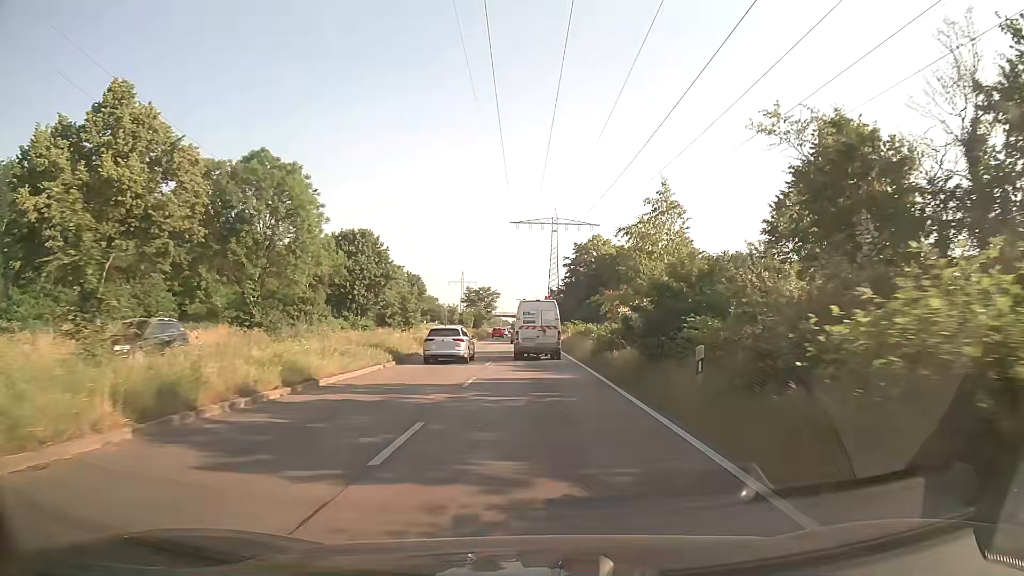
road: primary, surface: asphalt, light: Day
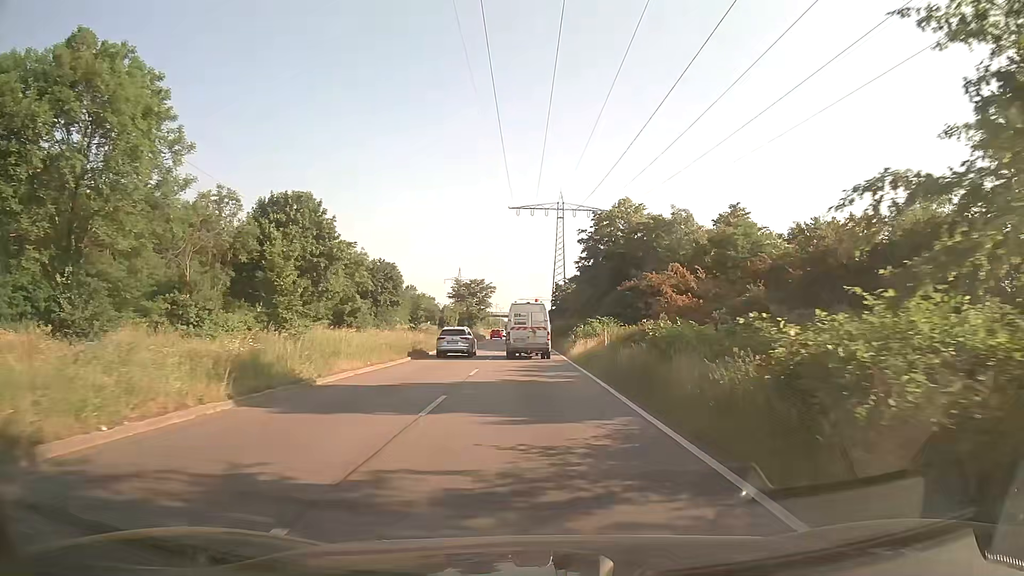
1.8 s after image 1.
(+0.1, +23.2) m; 0°
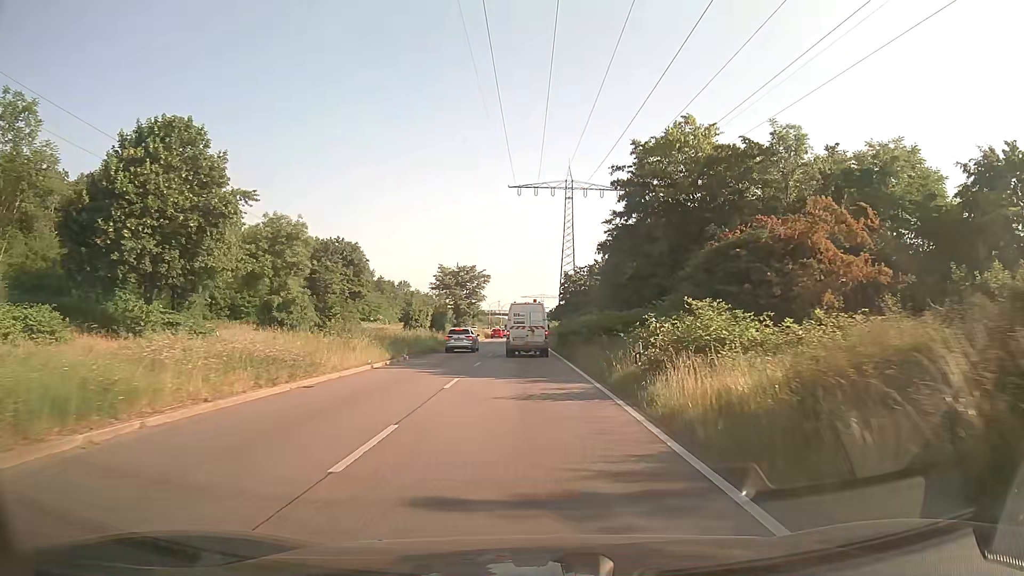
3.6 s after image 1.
(-0.1, +22.7) m; 0°
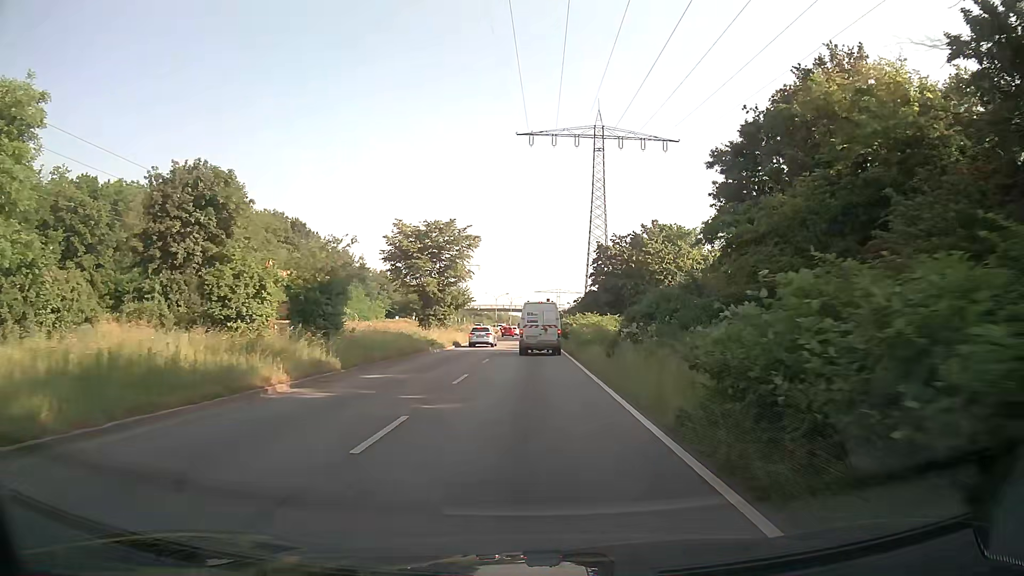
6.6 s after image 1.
(-0.4, +35.3) m; -2°
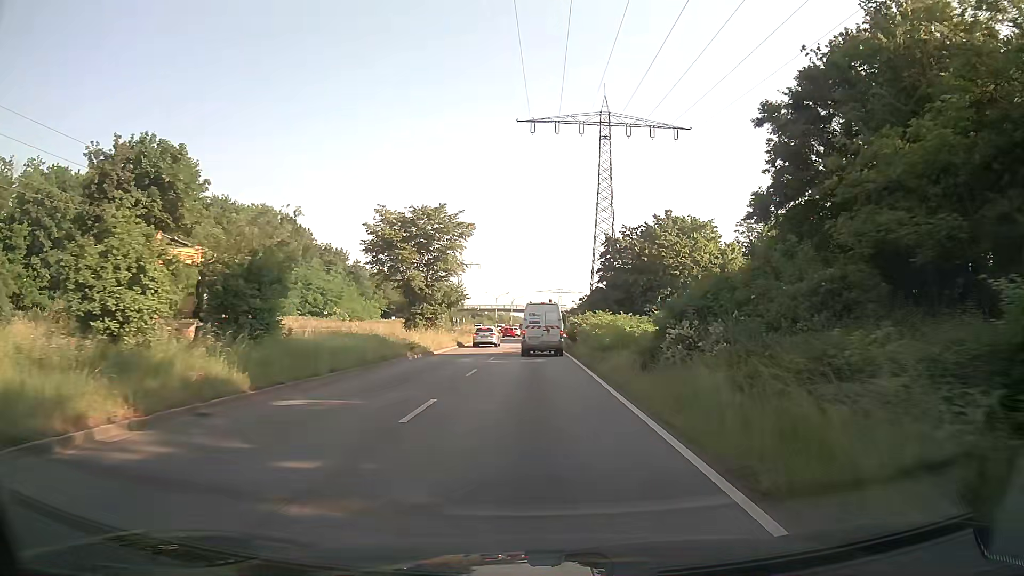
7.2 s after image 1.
(0.0, +6.6) m; 0°
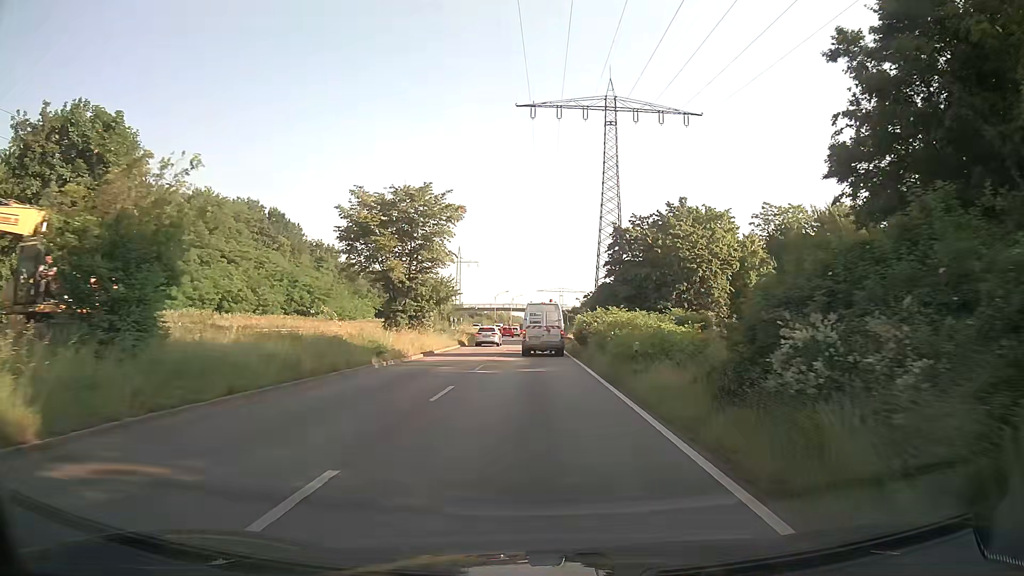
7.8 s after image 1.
(+0.1, +6.4) m; +1°
